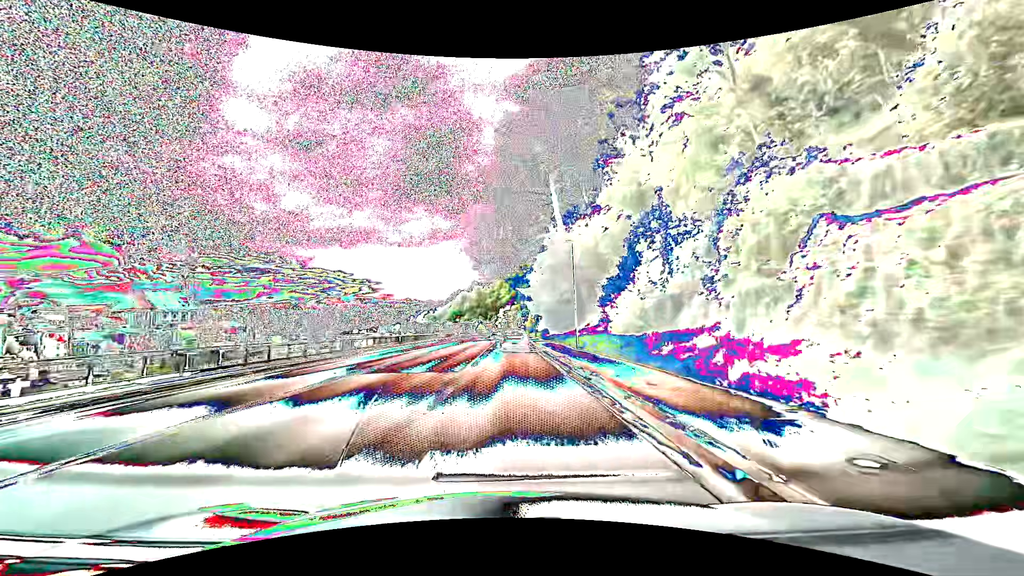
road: primary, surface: asphalt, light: Day
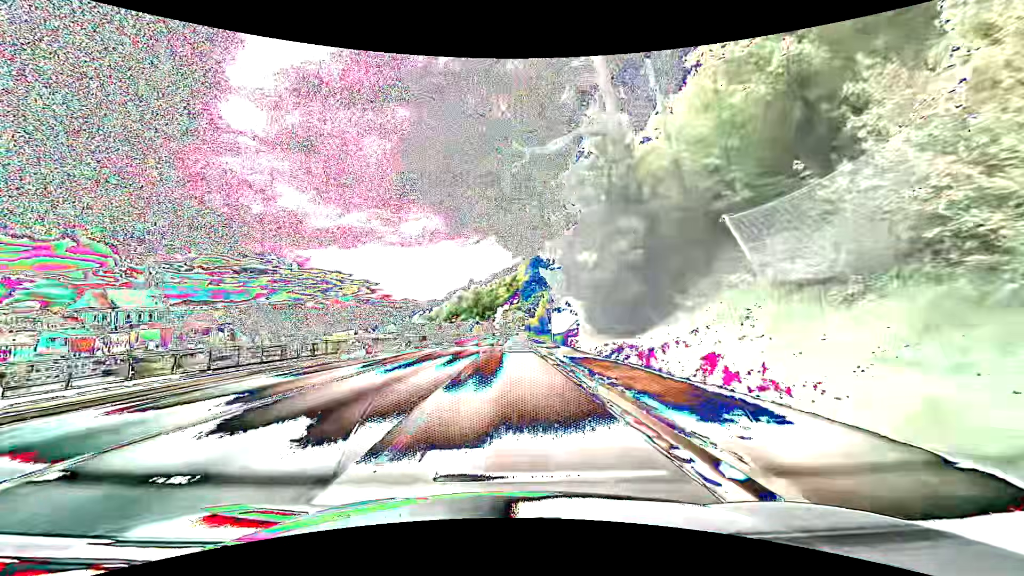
(-0.1, +30.5) m; 0°
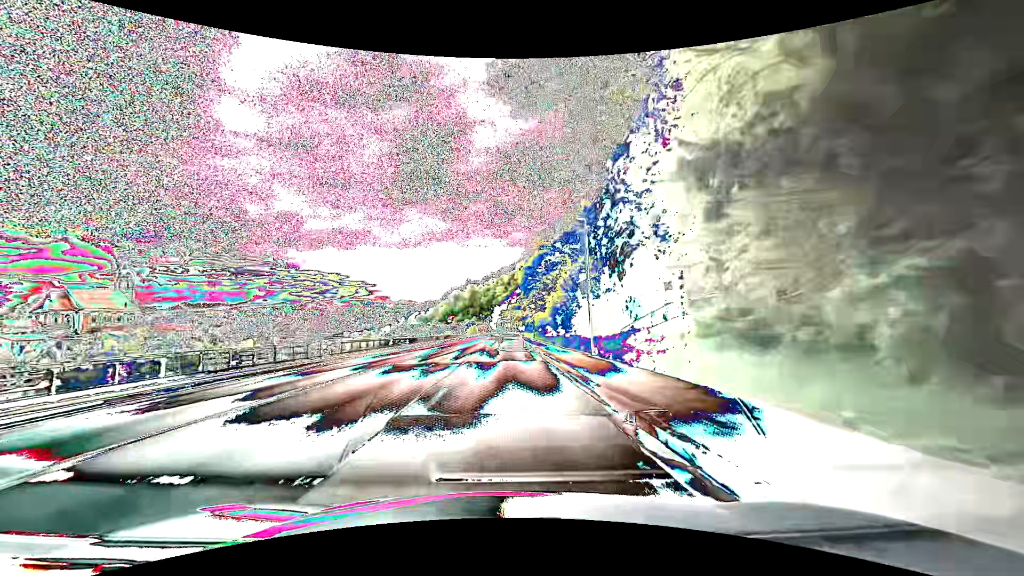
(+0.1, +22.8) m; 0°
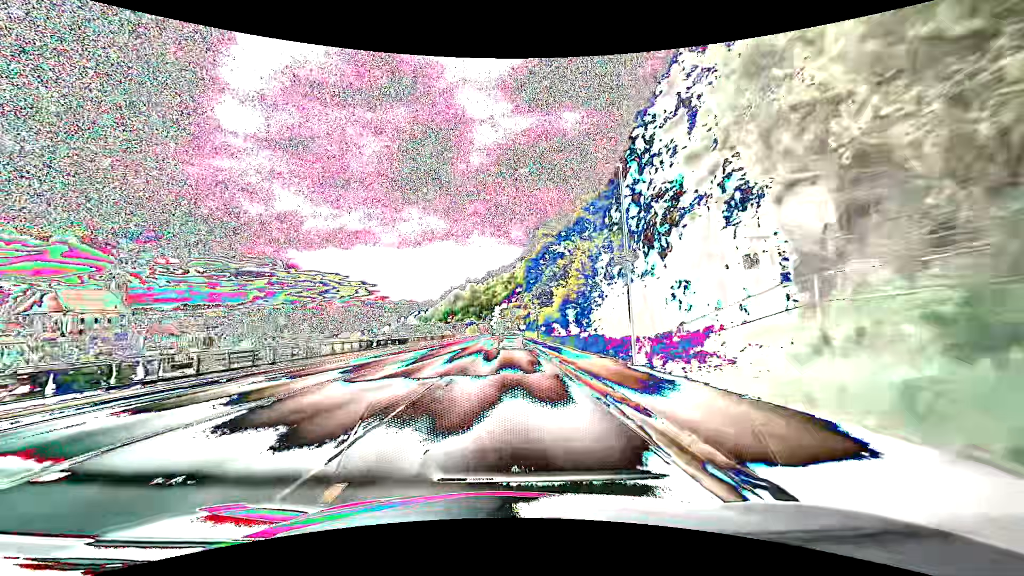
(0.0, +7.6) m; 0°
